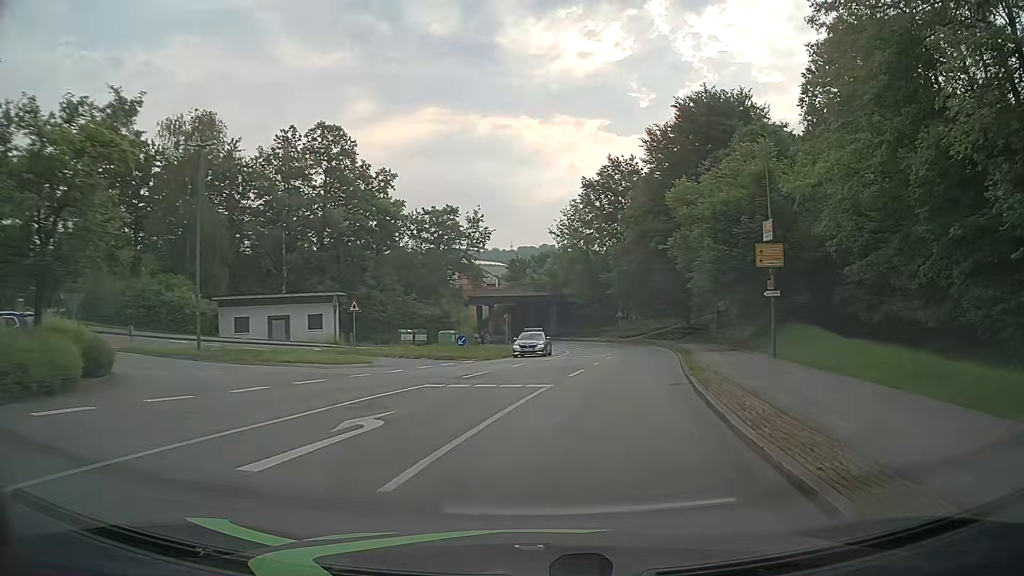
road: unclassified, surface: asphalt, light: Day
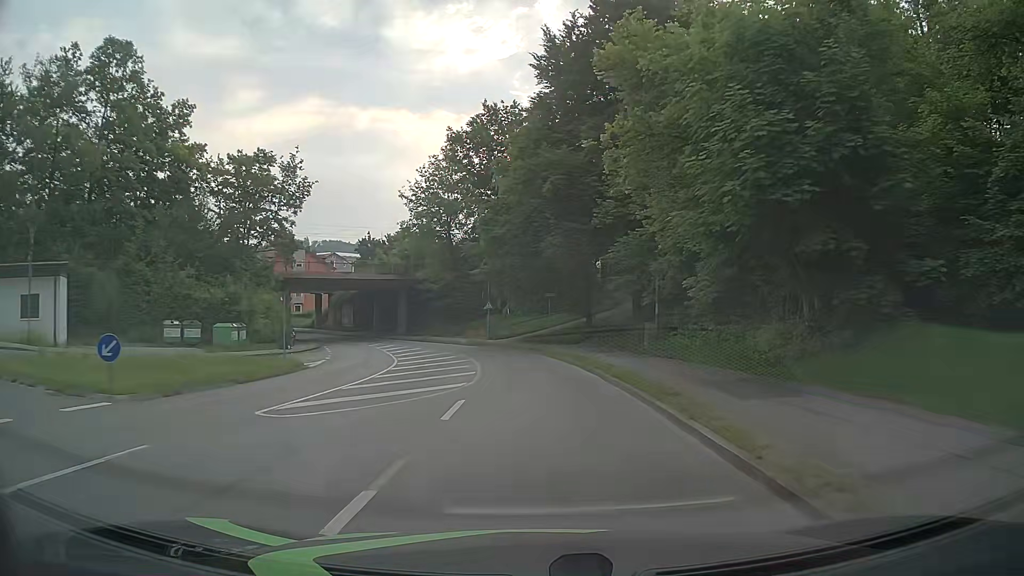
(+2.1, +21.1) m; +10°
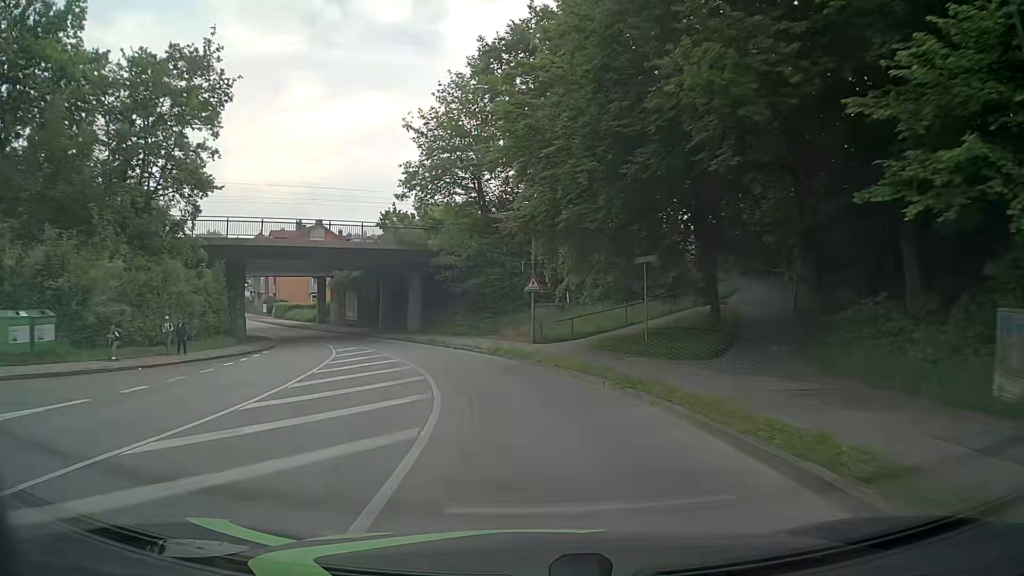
(-0.2, +21.8) m; -4°
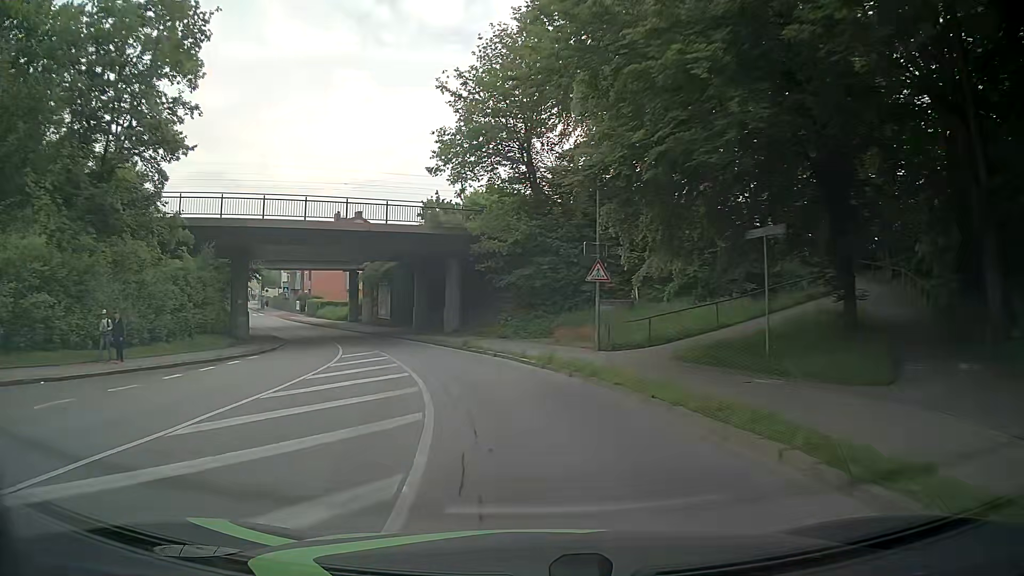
(-0.4, +7.4) m; -5°
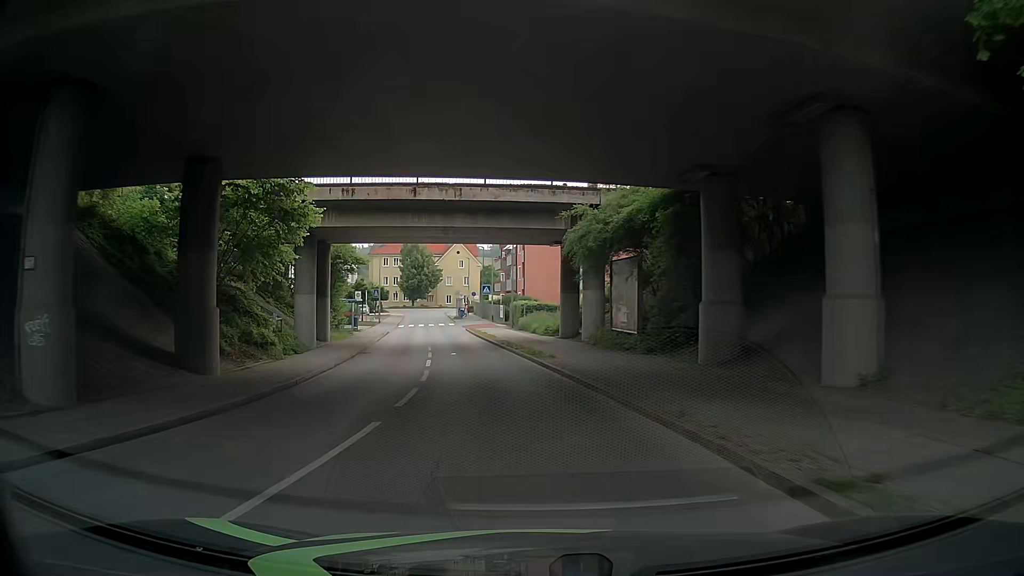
(-5.4, +29.2) m; -21°
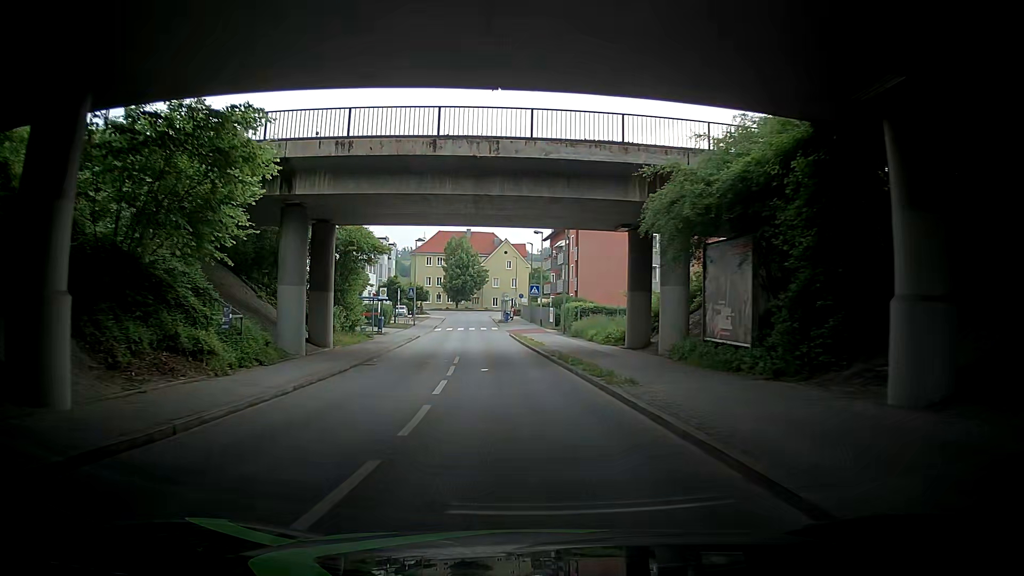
(-0.4, +7.4) m; -7°
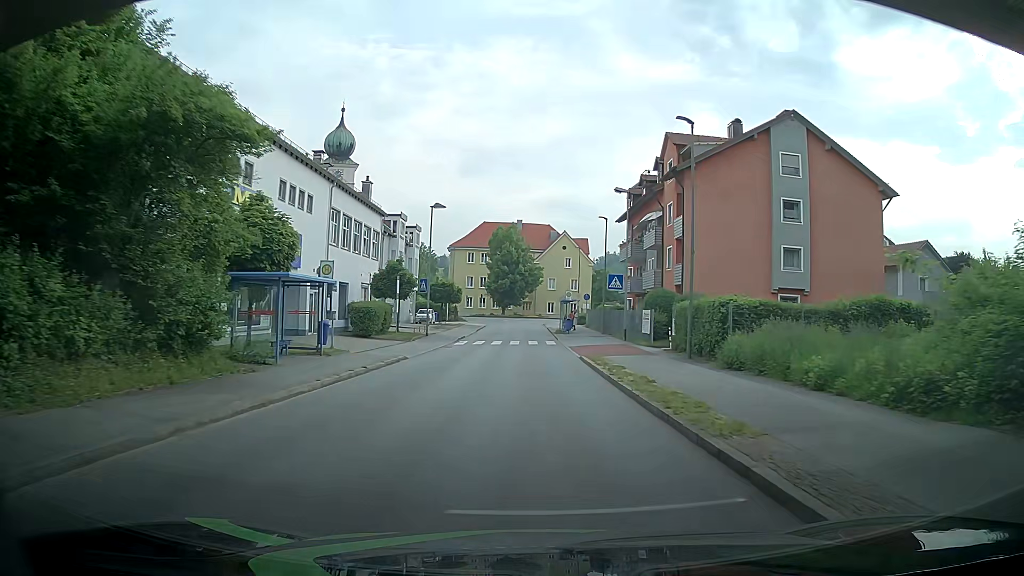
(-0.5, +22.1) m; -4°
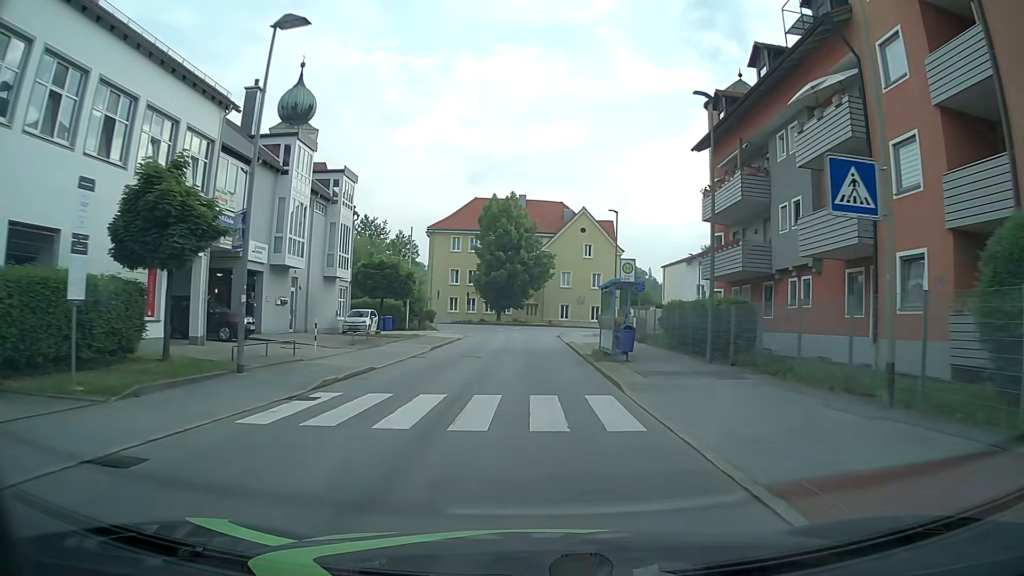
(+0.5, +27.4) m; +1°
(0, +10) (0, +20) (0, +30) (0, +40) (0, +50) (+4, +59) (+12, +65) (+22, +67) (+32, +68) (+42, +69) m
